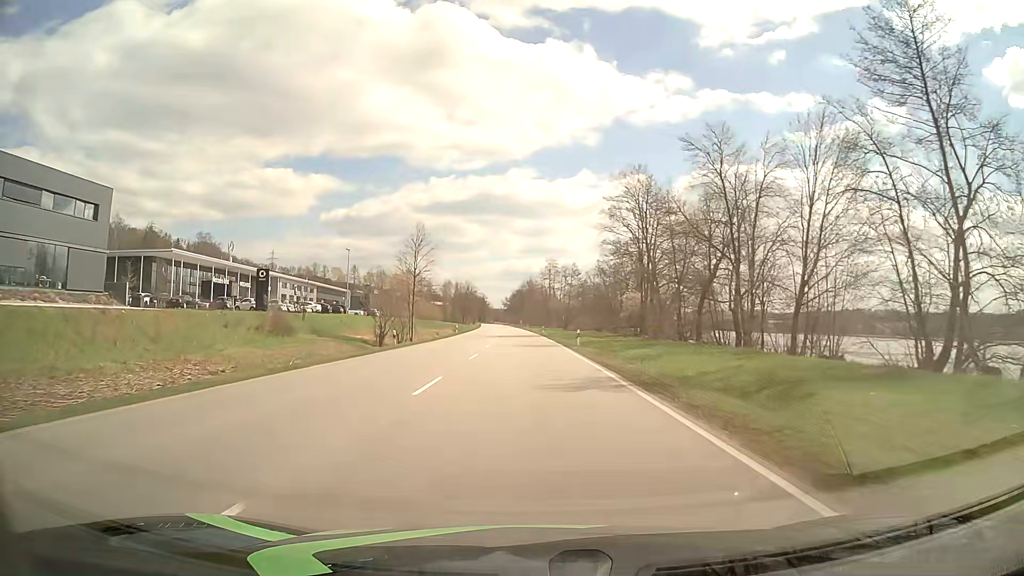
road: primary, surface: asphalt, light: Day
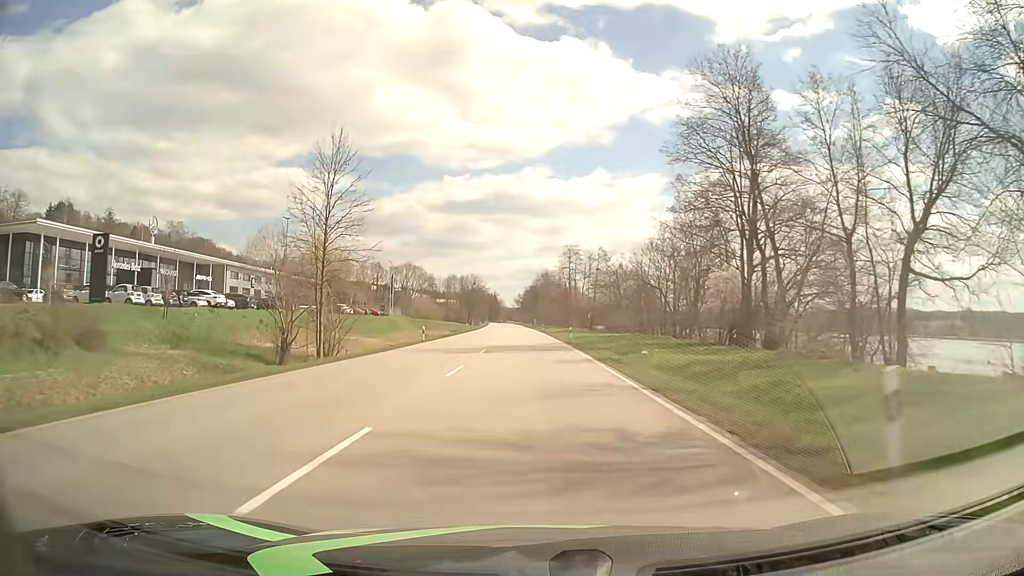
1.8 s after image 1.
(-0.4, +32.2) m; -1°
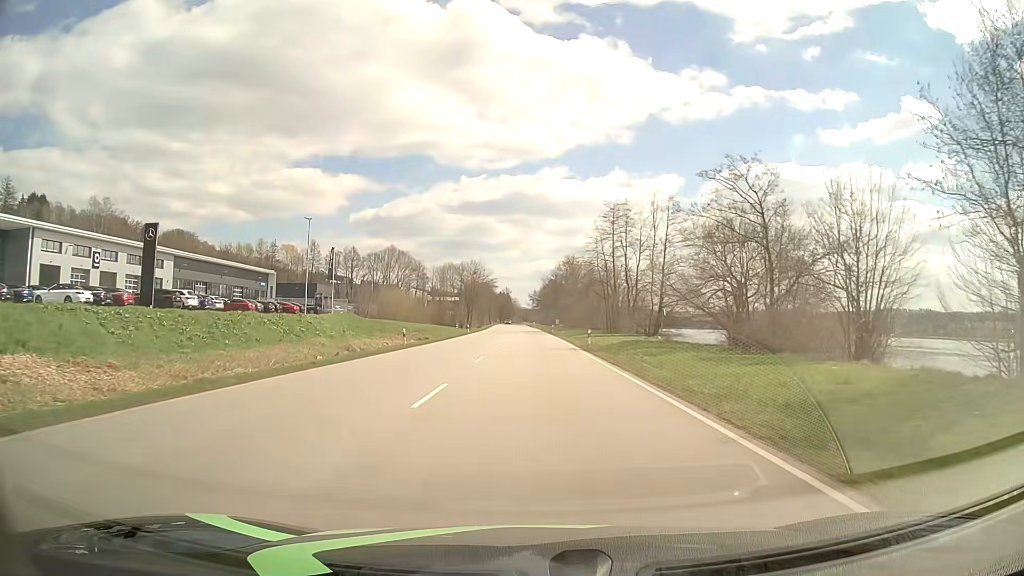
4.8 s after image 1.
(-0.9, +53.6) m; -1°
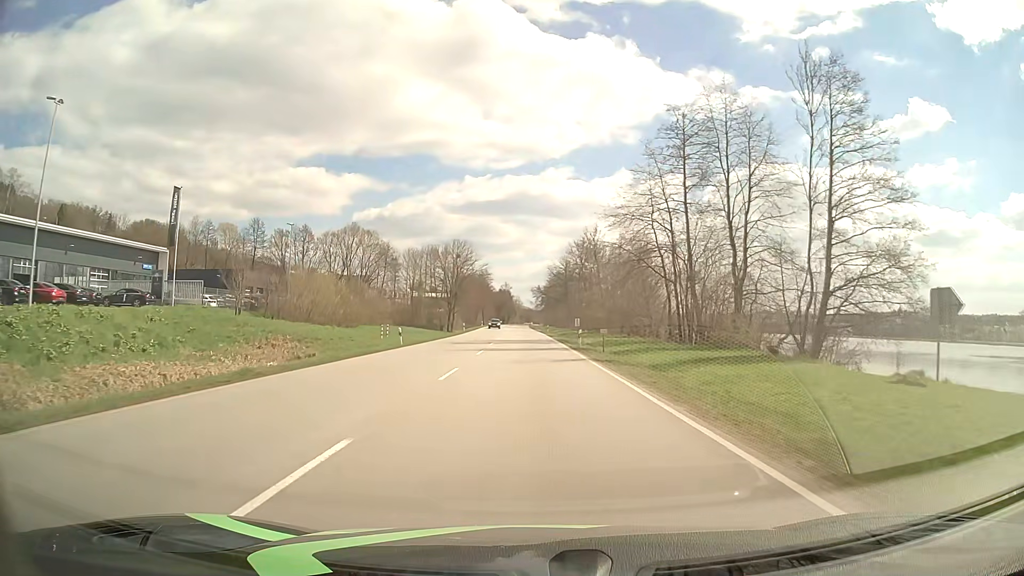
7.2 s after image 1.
(-0.2, +43.0) m; -1°
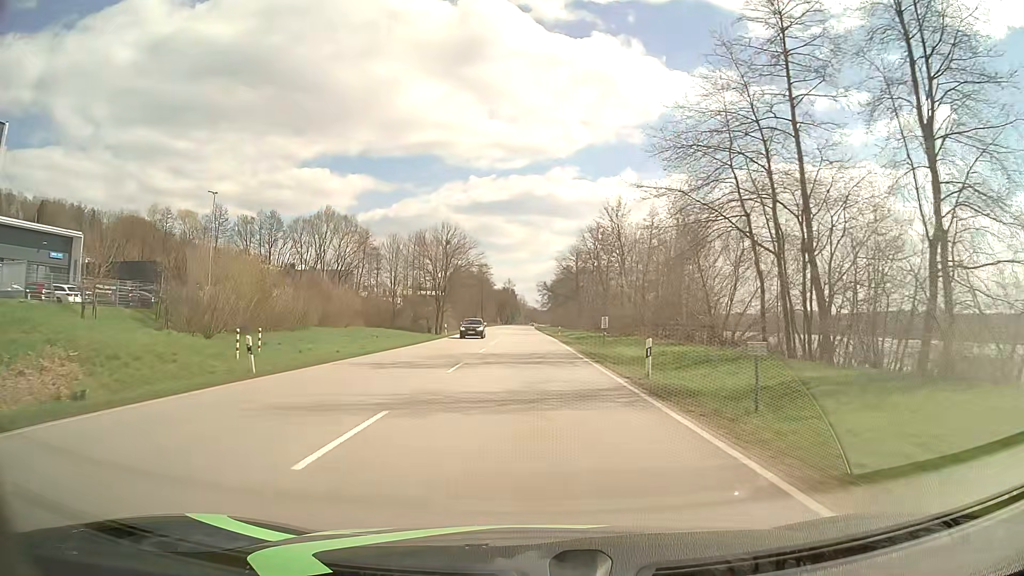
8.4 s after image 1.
(0.0, +21.5) m; 0°
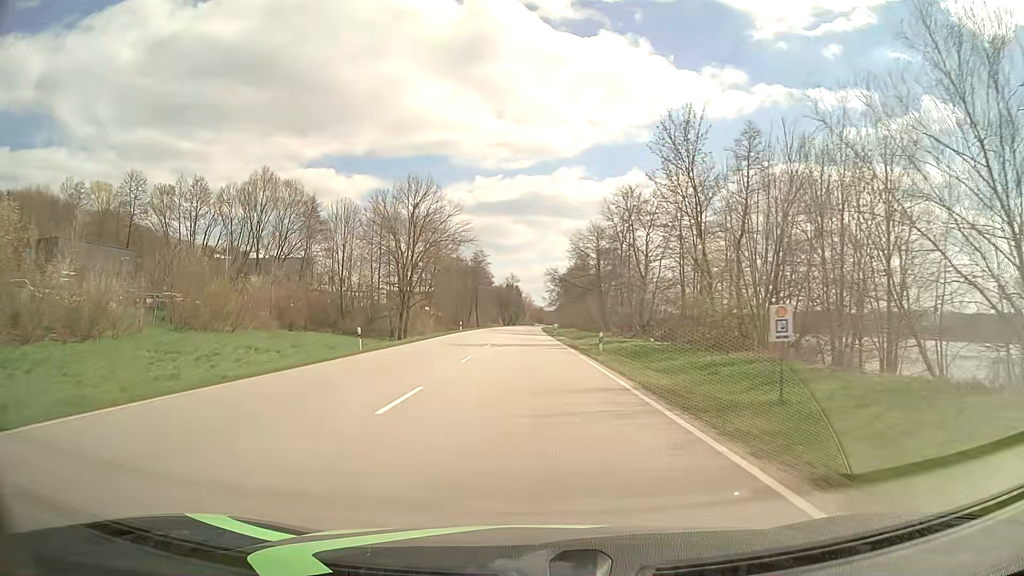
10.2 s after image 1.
(-0.2, +32.3) m; 0°
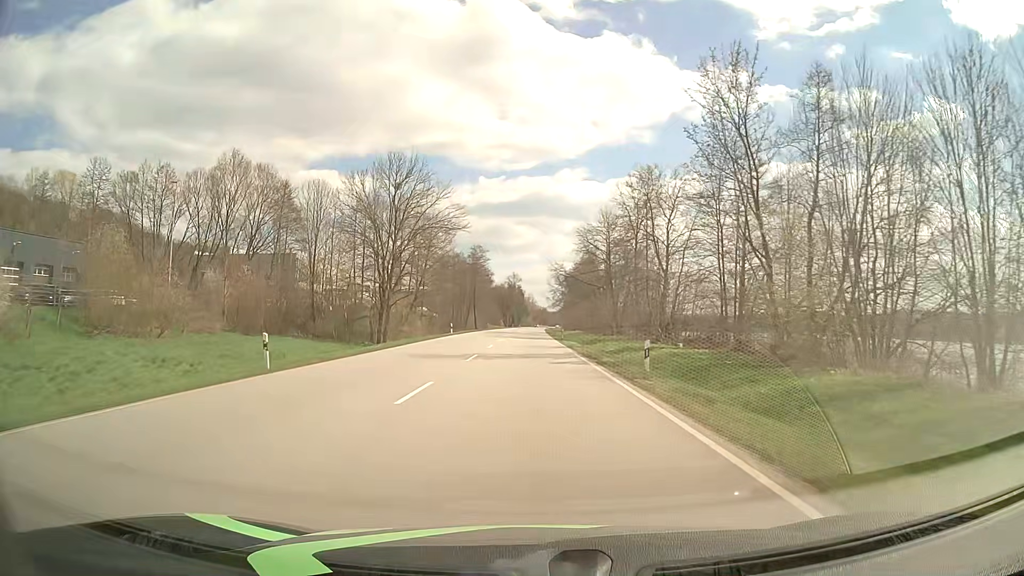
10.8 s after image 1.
(-0.1, +10.8) m; 0°
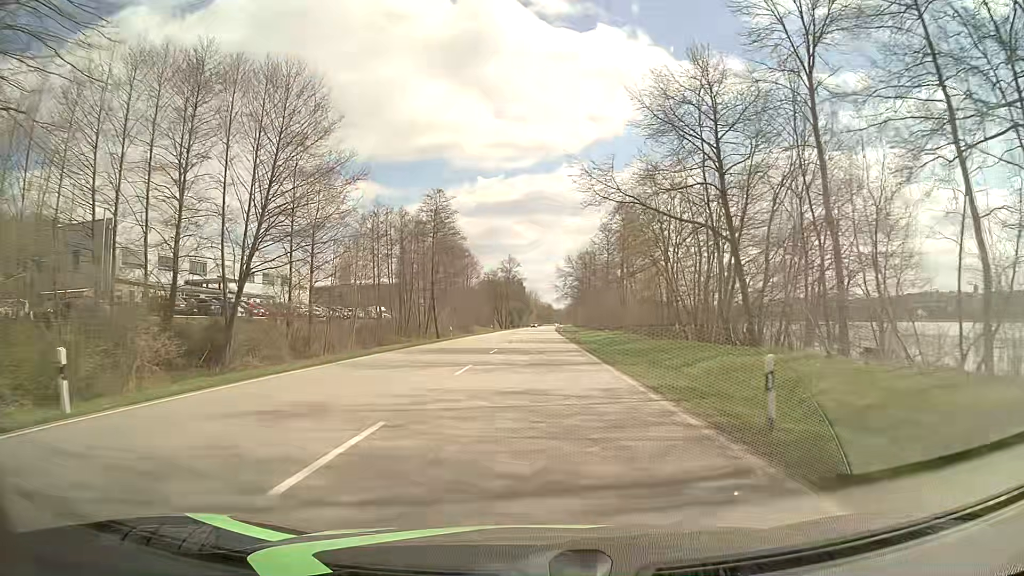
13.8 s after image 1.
(-0.3, +53.7) m; 0°
(0, +10) (0, +20) (0, +30) (0, +40) (0, +50) (+1, +60) (+1, +70) (+1, +80) (+1, +90) (+1, +100) m
